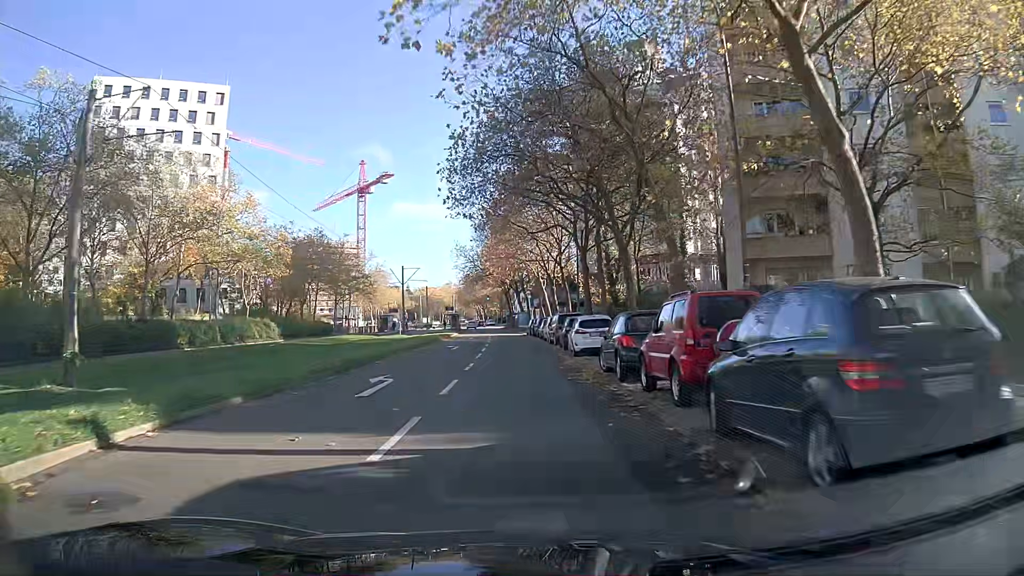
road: tertiary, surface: asphalt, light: Day
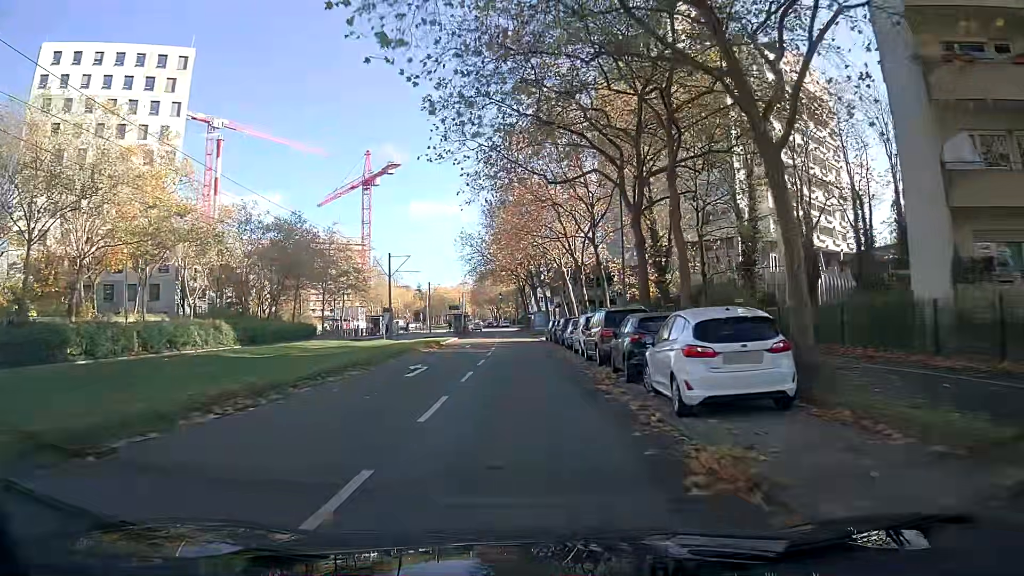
(-0.2, +15.1) m; -1°
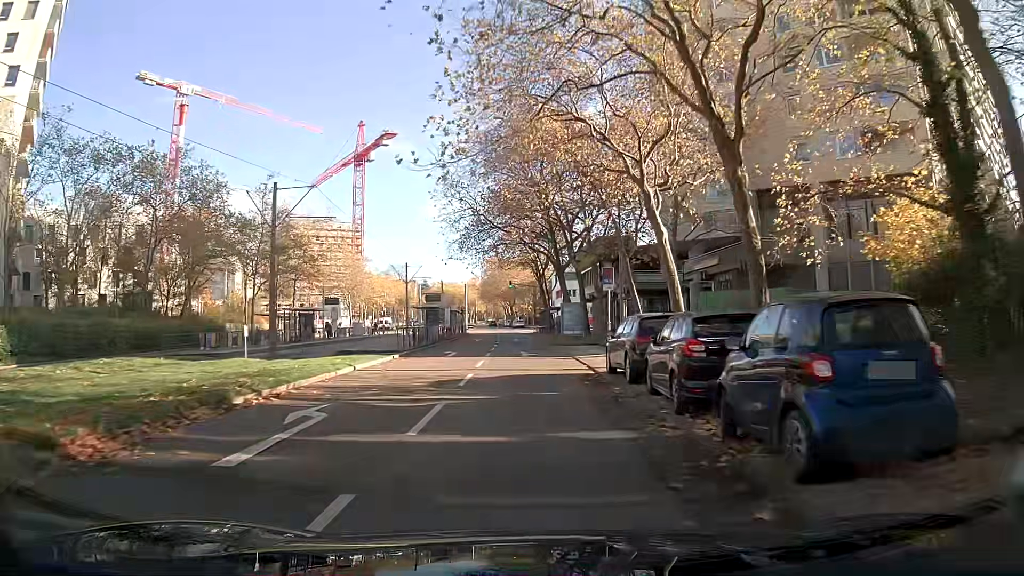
(-0.4, +30.6) m; -2°
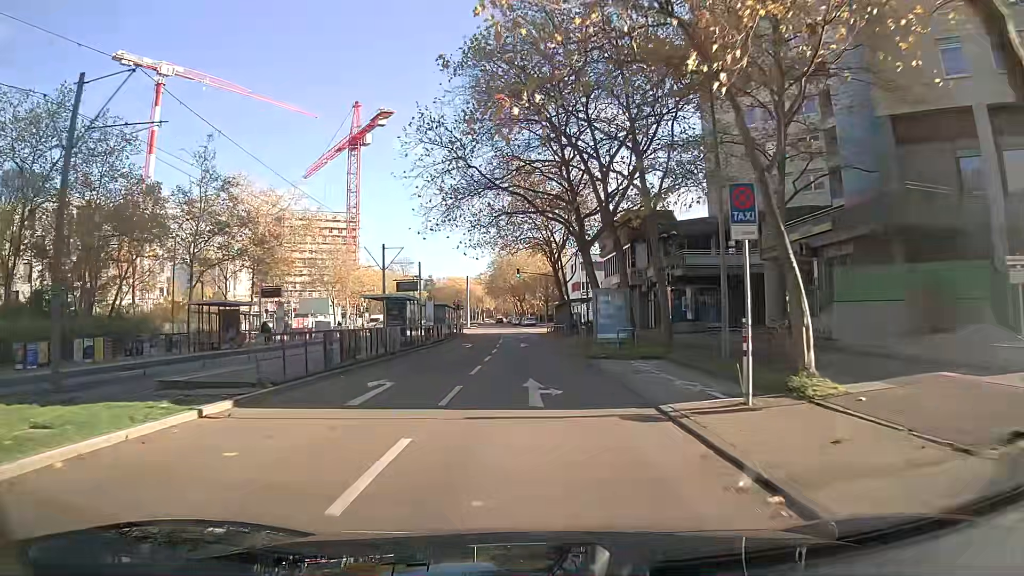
(-0.2, +15.2) m; -1°
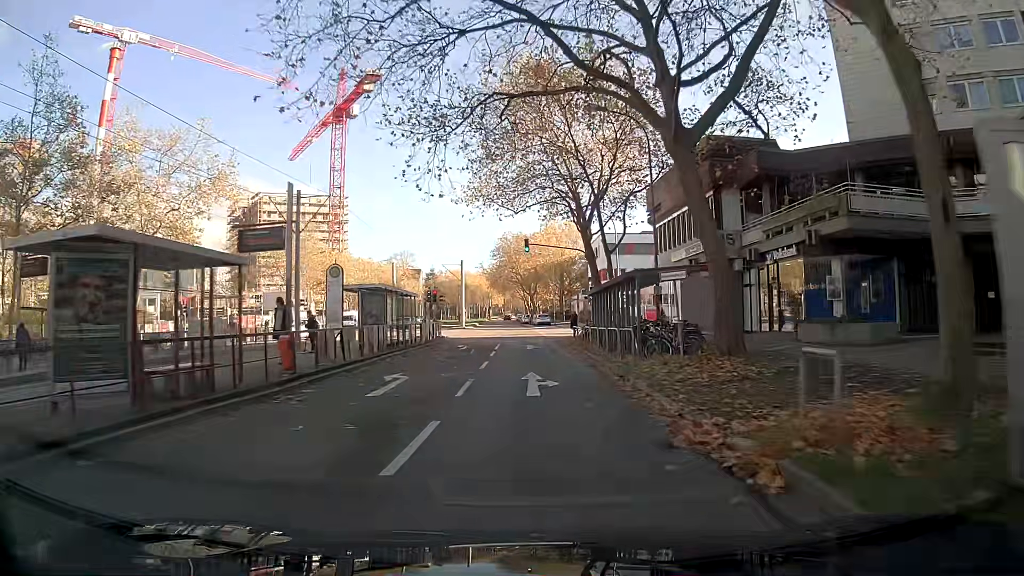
(-0.3, +22.3) m; -1°
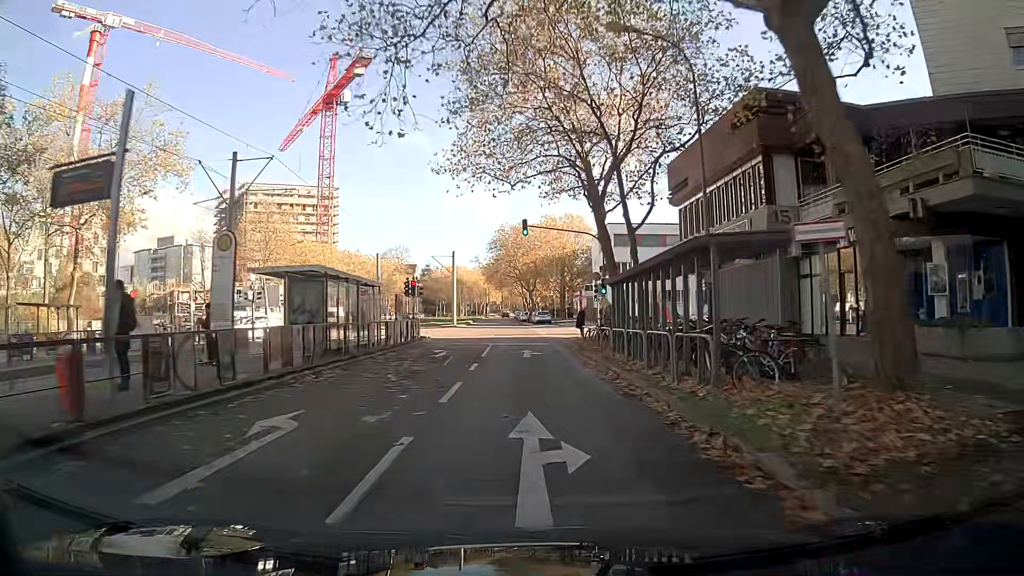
(0.0, +7.4) m; 0°
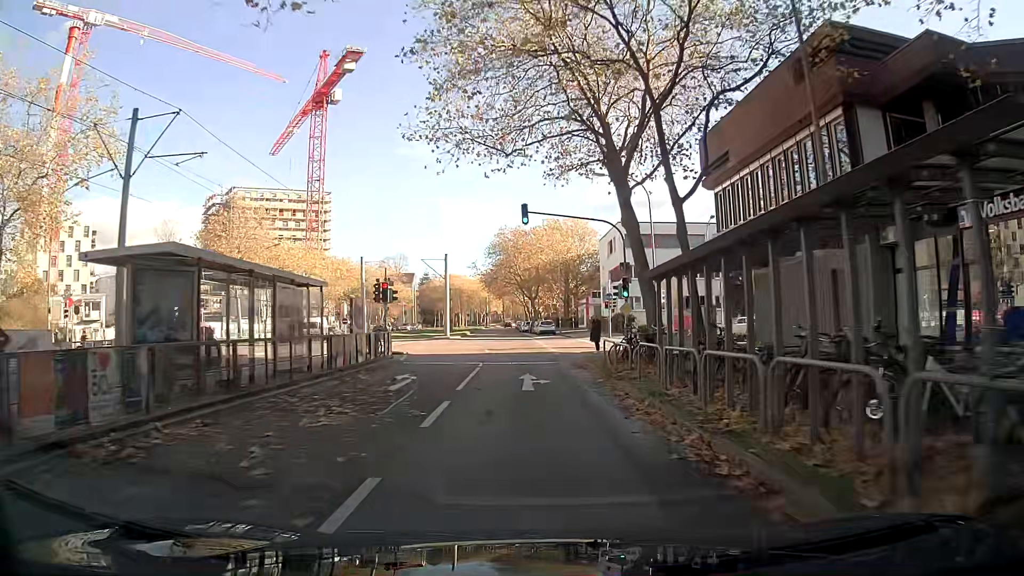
(0.0, +7.3) m; 0°
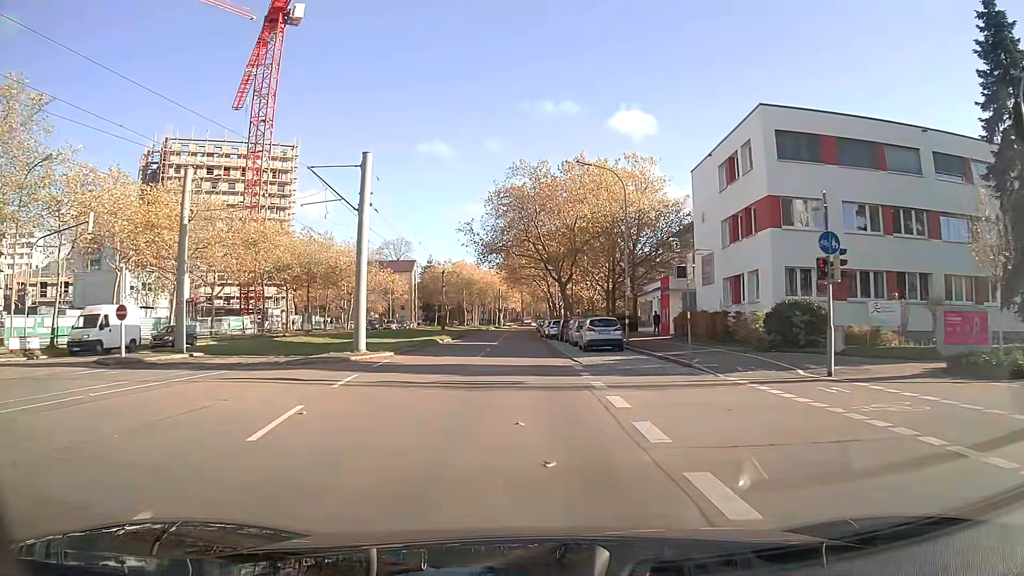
(-0.5, +36.7) m; -1°
(0, +10) (0, +20) (0, +30) (0, +40) (-1, +50) (-1, +60) (-1, +70) (-1, +80) (-1, +90) (-1, +100) m
